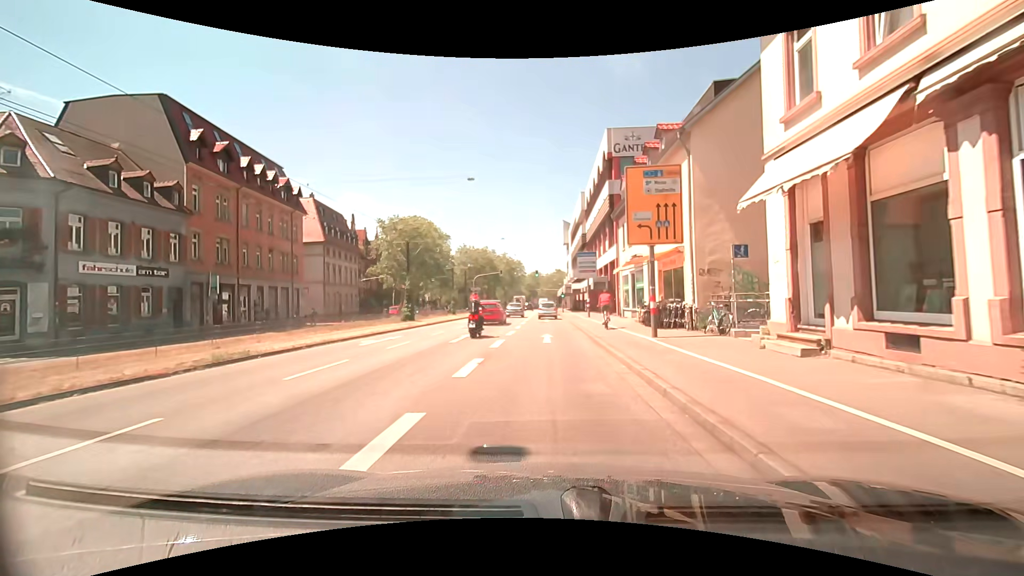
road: primary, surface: asphalt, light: Day
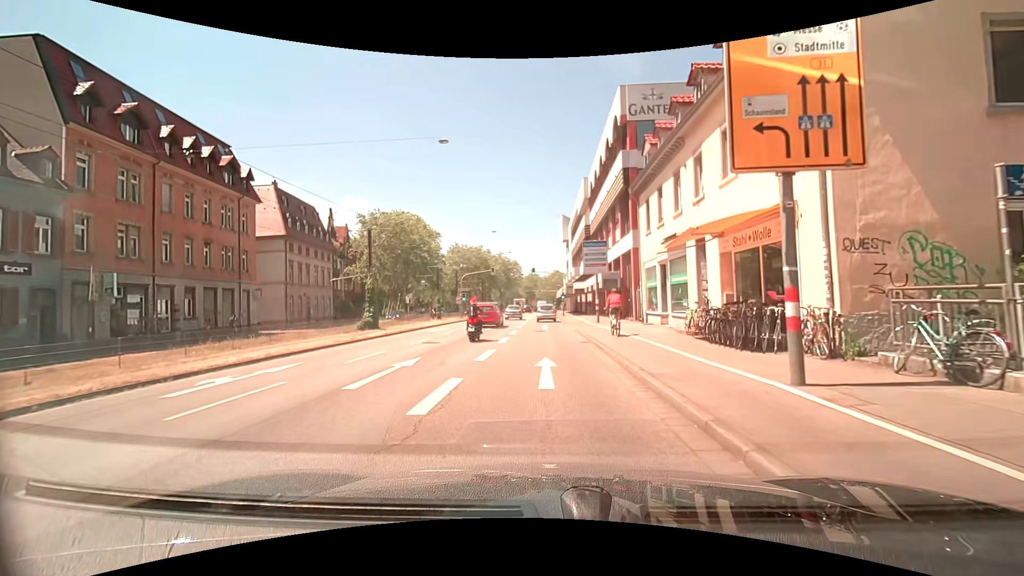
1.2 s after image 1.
(-0.1, +8.9) m; -1°
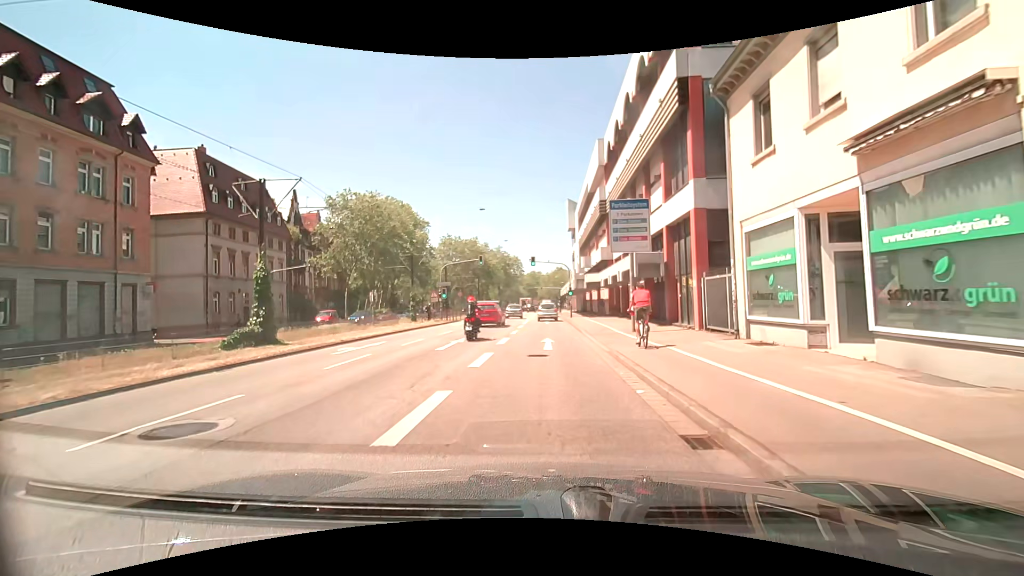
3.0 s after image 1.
(+0.2, +13.4) m; +1°
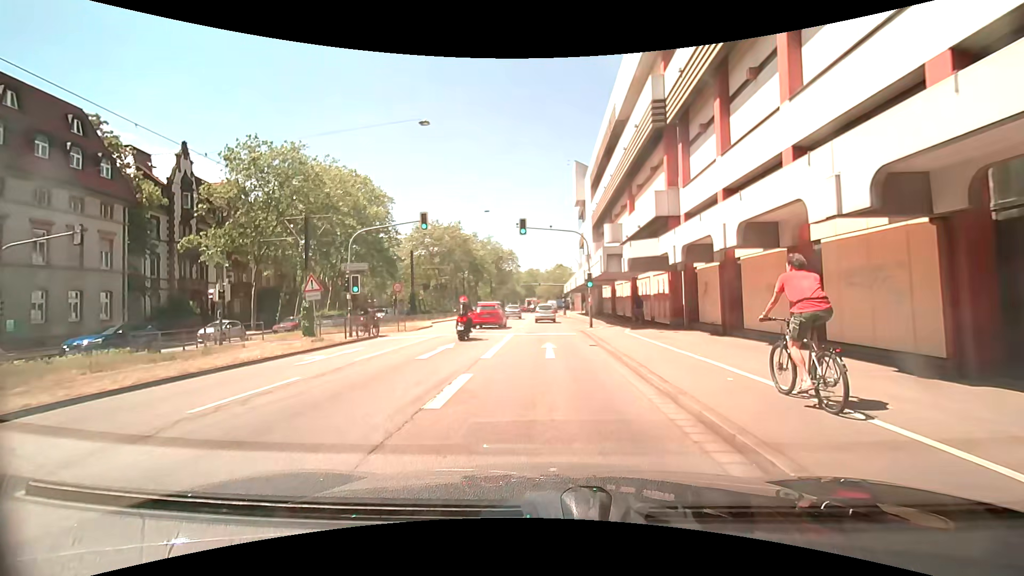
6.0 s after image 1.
(-0.1, +22.4) m; 0°
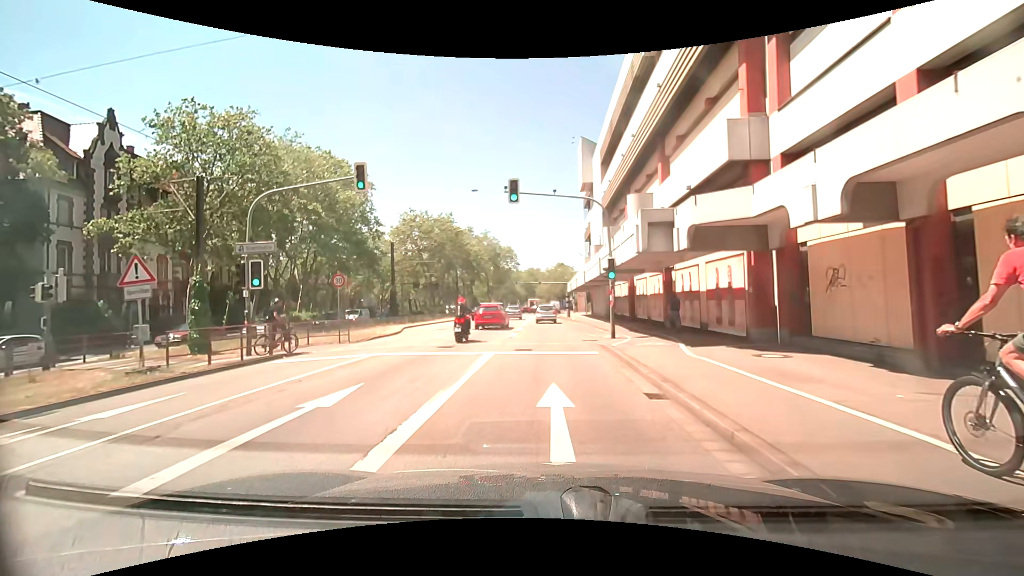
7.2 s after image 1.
(-0.1, +9.0) m; -1°
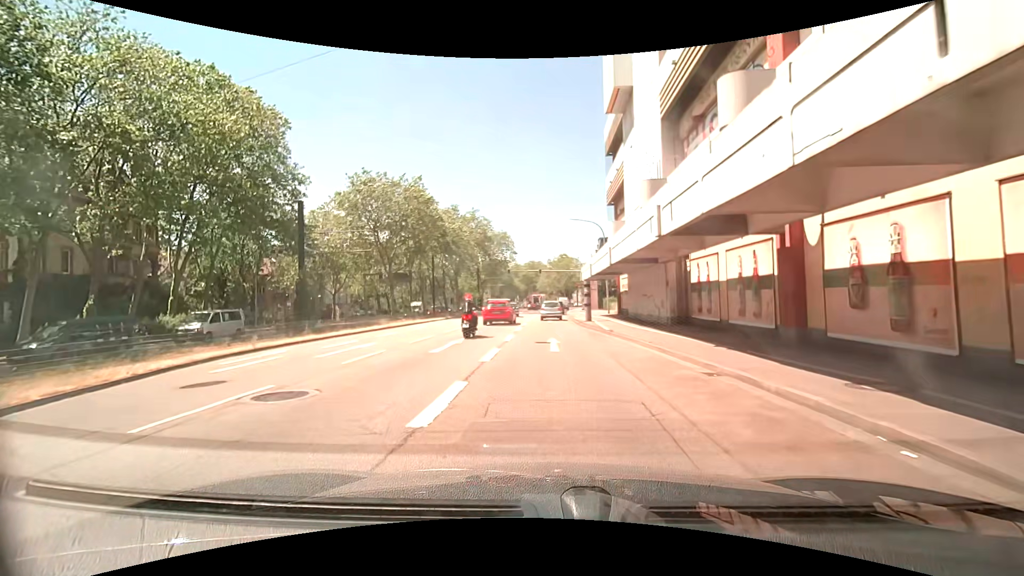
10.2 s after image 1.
(+0.2, +22.4) m; 0°
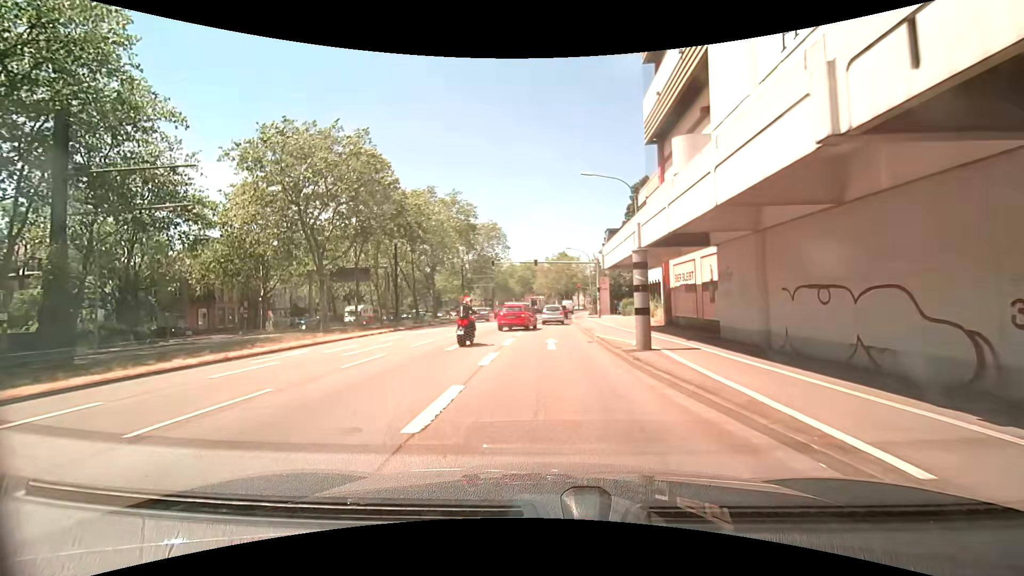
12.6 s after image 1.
(+0.3, +18.1) m; +1°
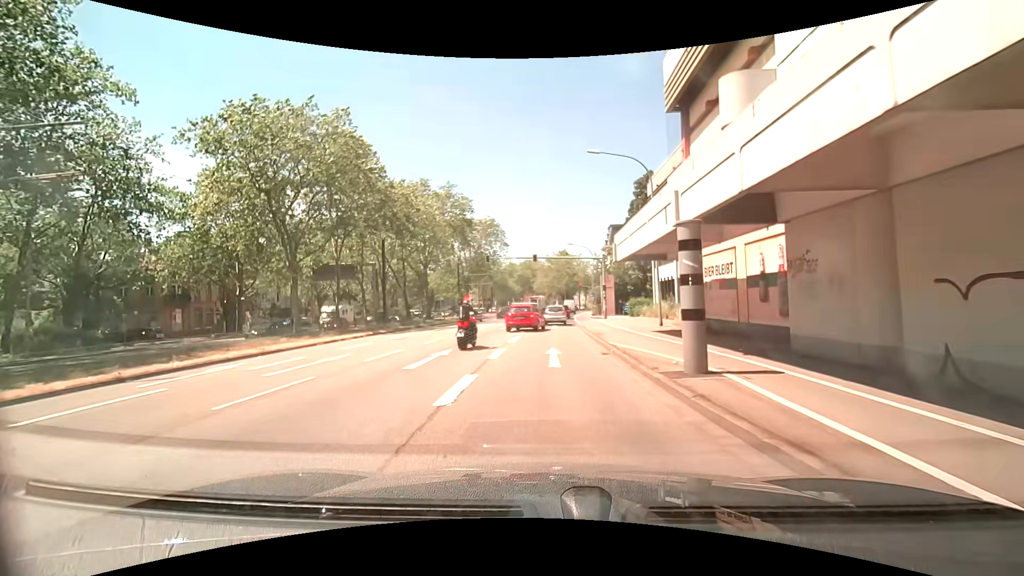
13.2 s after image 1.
(0.0, +4.5) m; -1°
